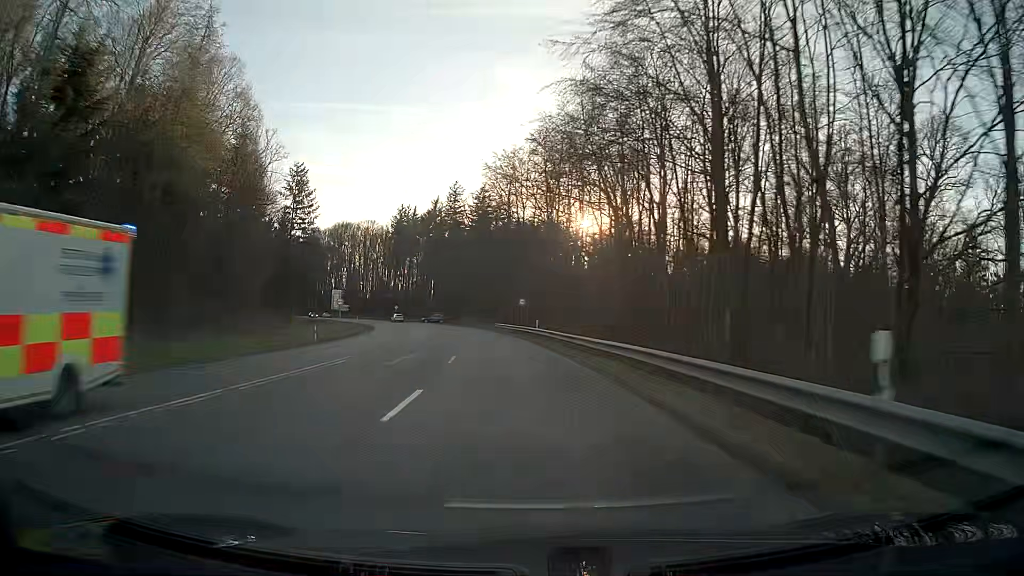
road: secondary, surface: asphalt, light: Day
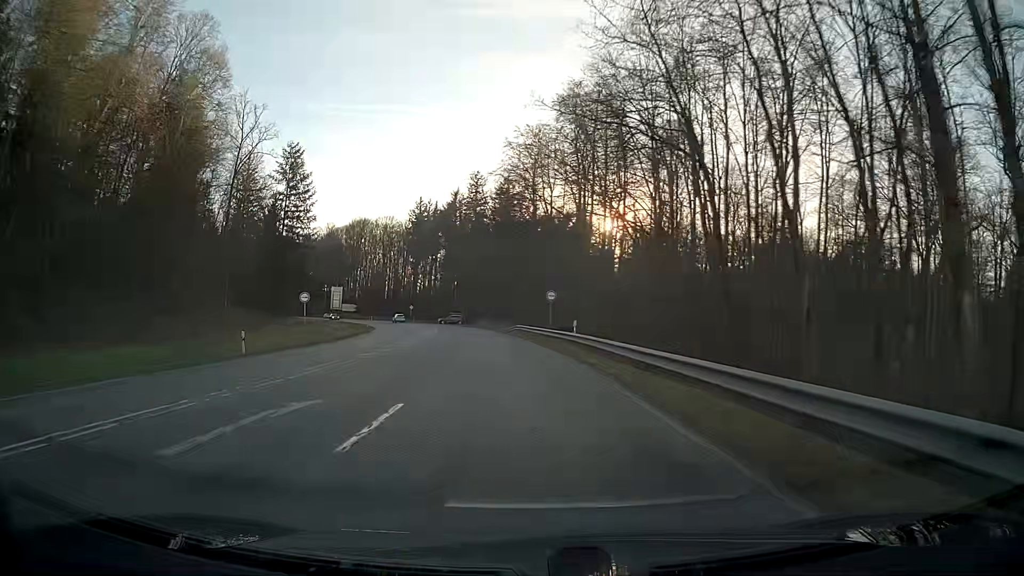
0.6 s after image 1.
(-0.2, +14.0) m; -2°
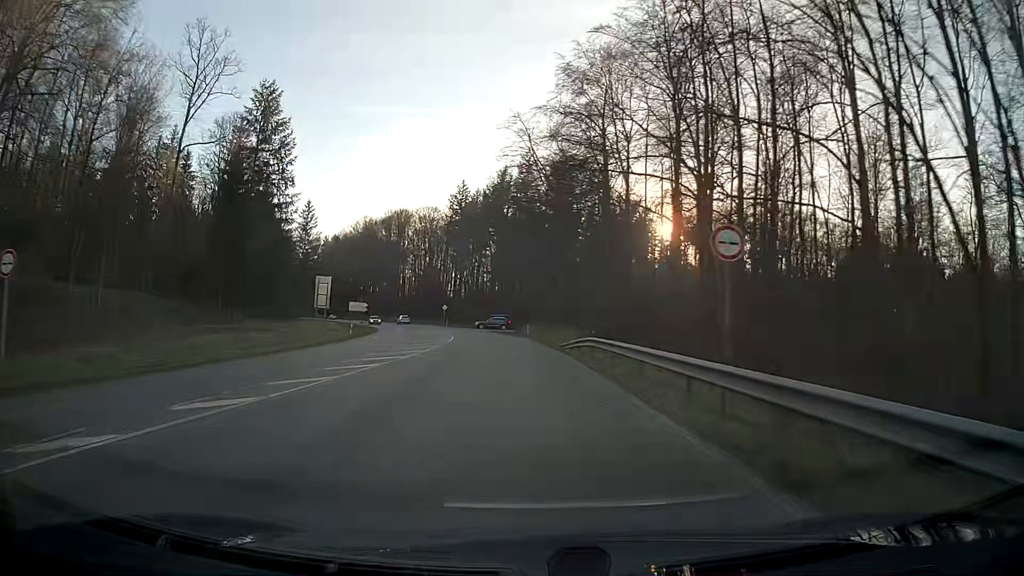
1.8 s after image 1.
(-1.2, +27.8) m; -5°
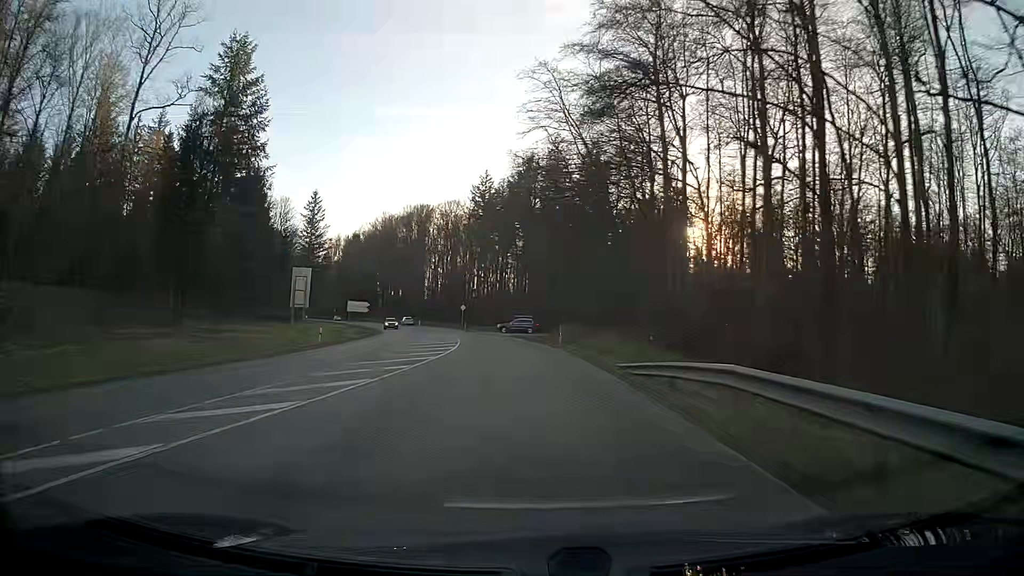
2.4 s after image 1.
(-0.3, +13.8) m; -3°
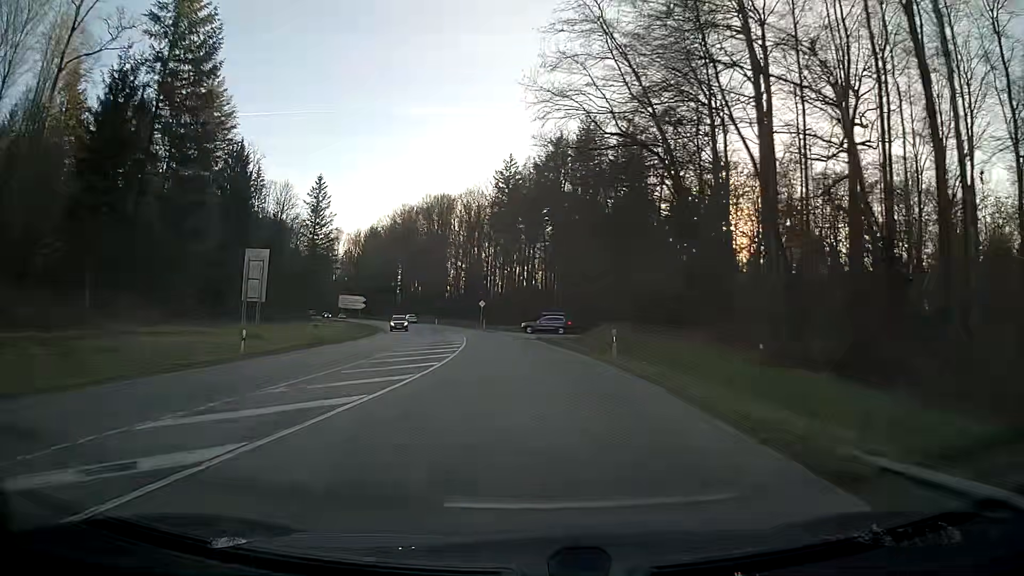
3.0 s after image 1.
(-0.3, +13.8) m; -2°
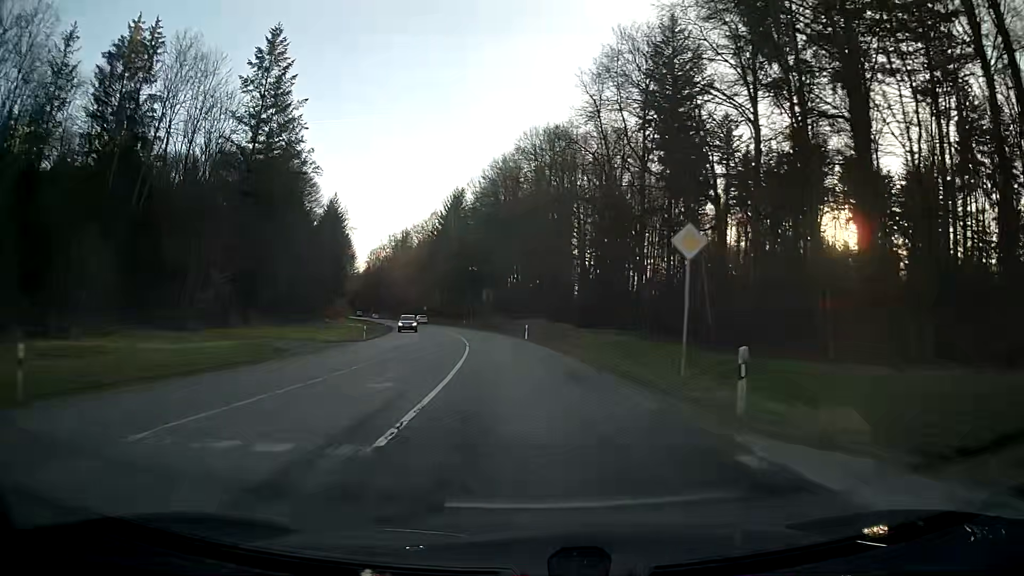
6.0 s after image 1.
(-6.5, +68.0) m; -11°
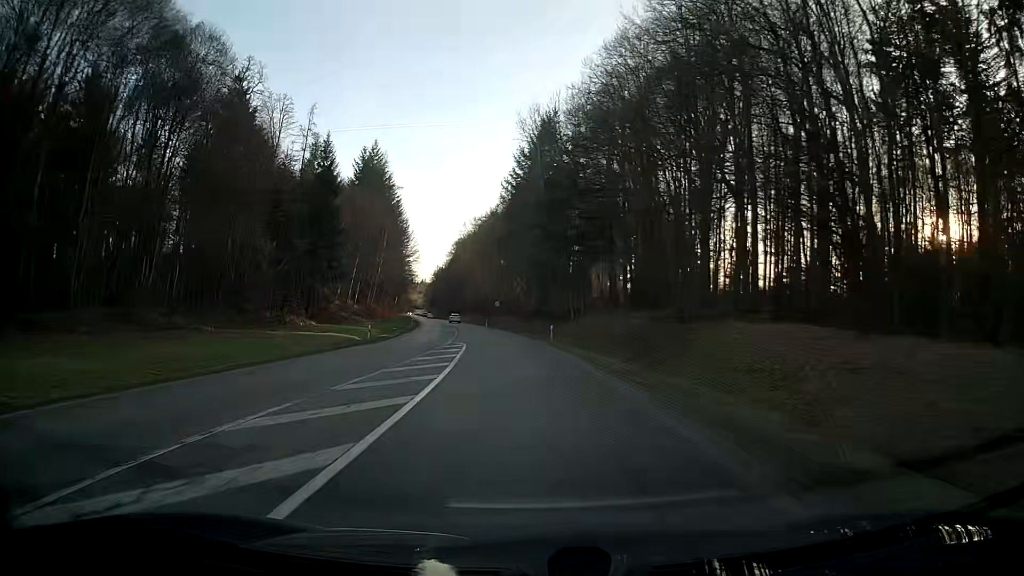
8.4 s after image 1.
(-4.3, +55.3) m; -9°
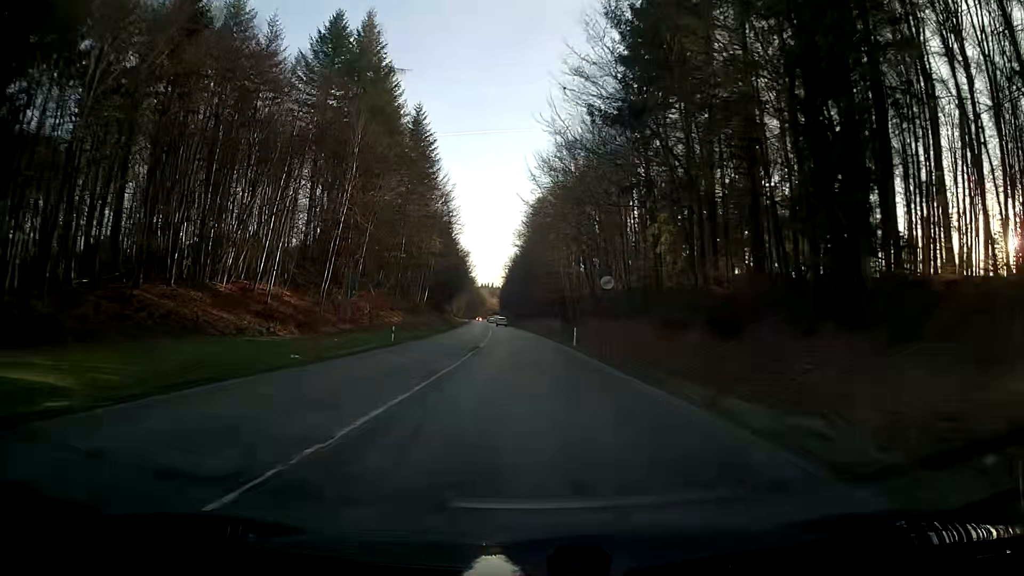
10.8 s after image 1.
(-3.6, +57.0) m; -6°
